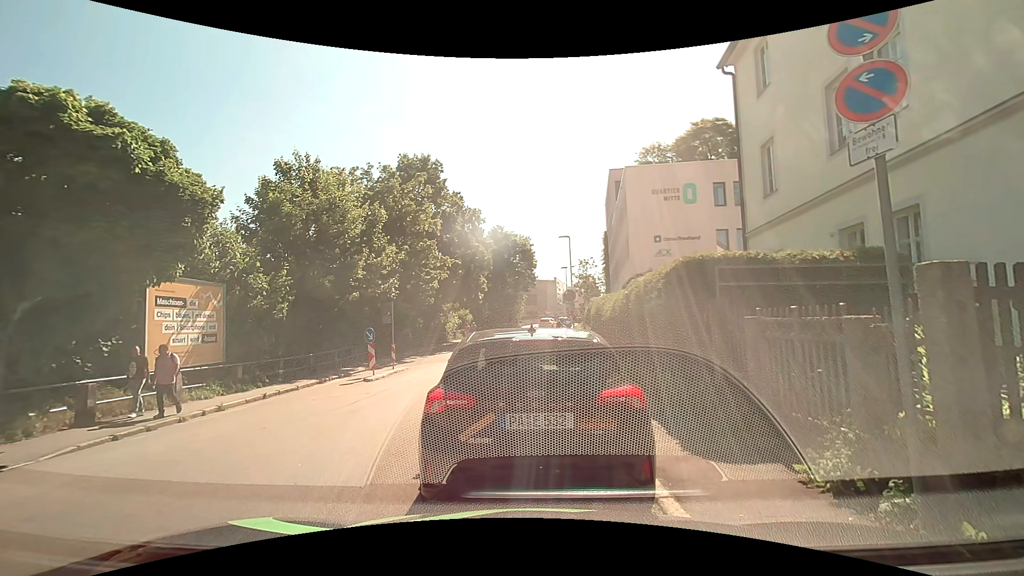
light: Day
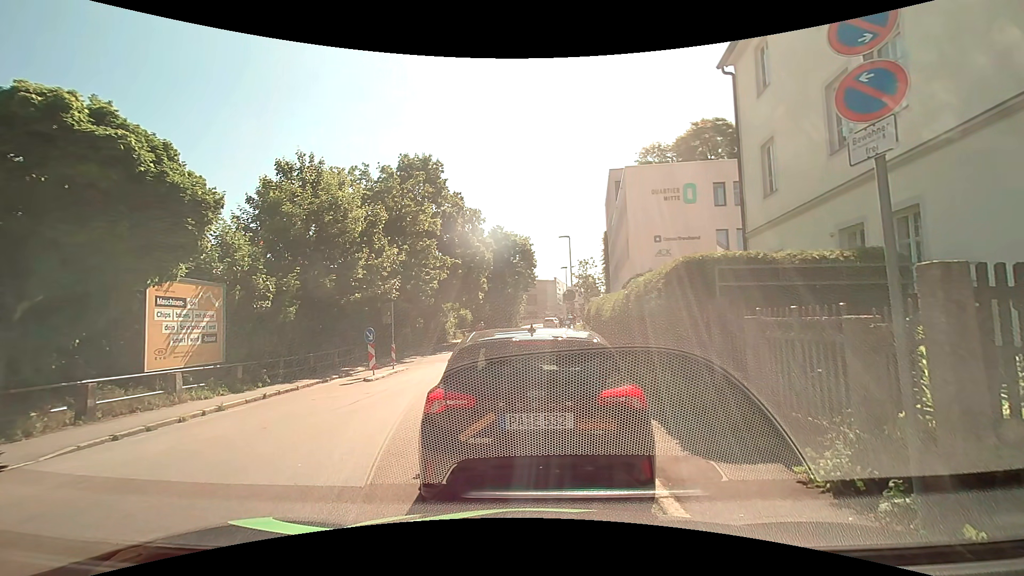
(0.0, 0.0) m; 0°
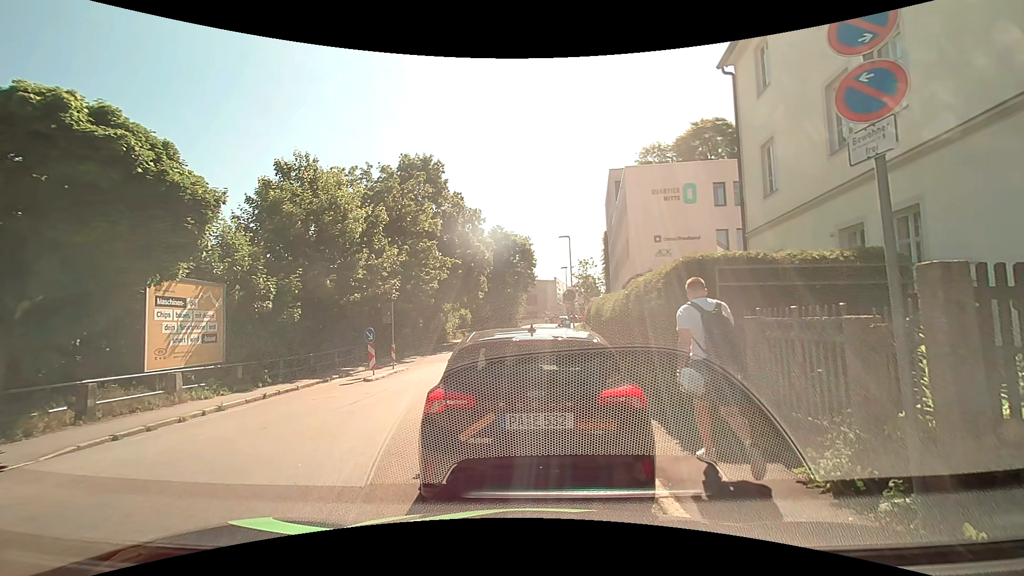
(0.0, 0.0) m; 0°
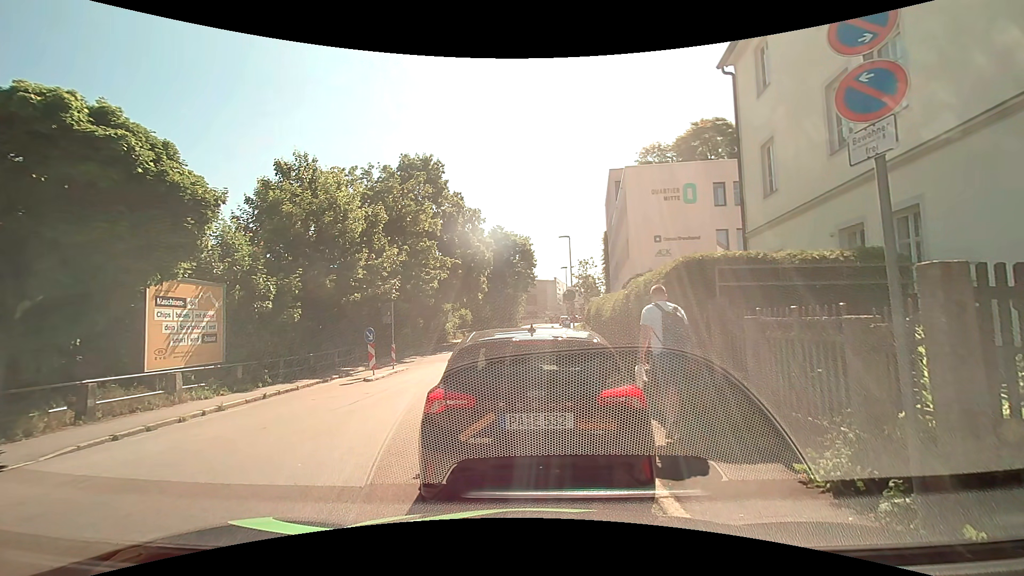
(0.0, 0.0) m; 0°
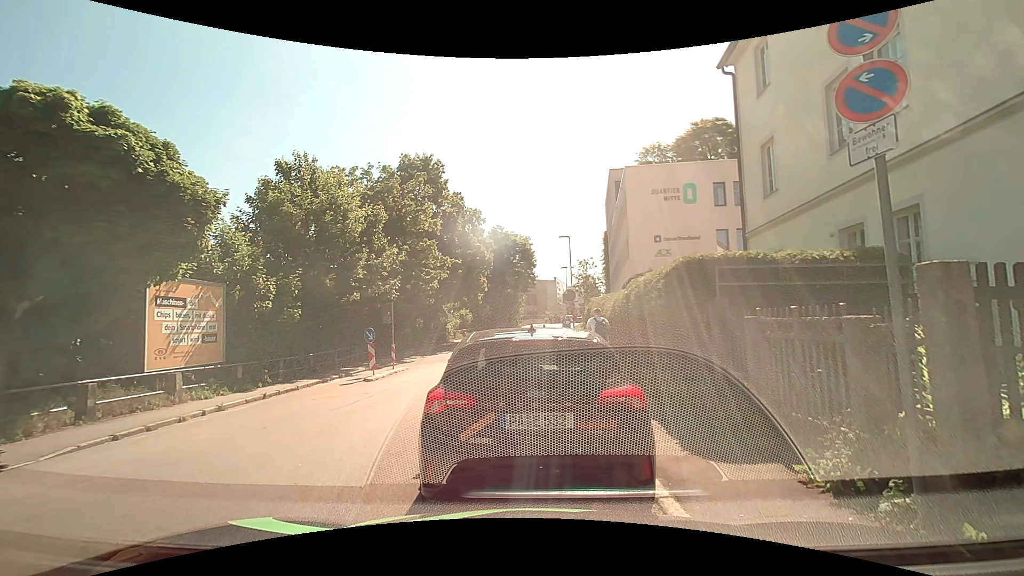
(0.0, 0.0) m; 0°
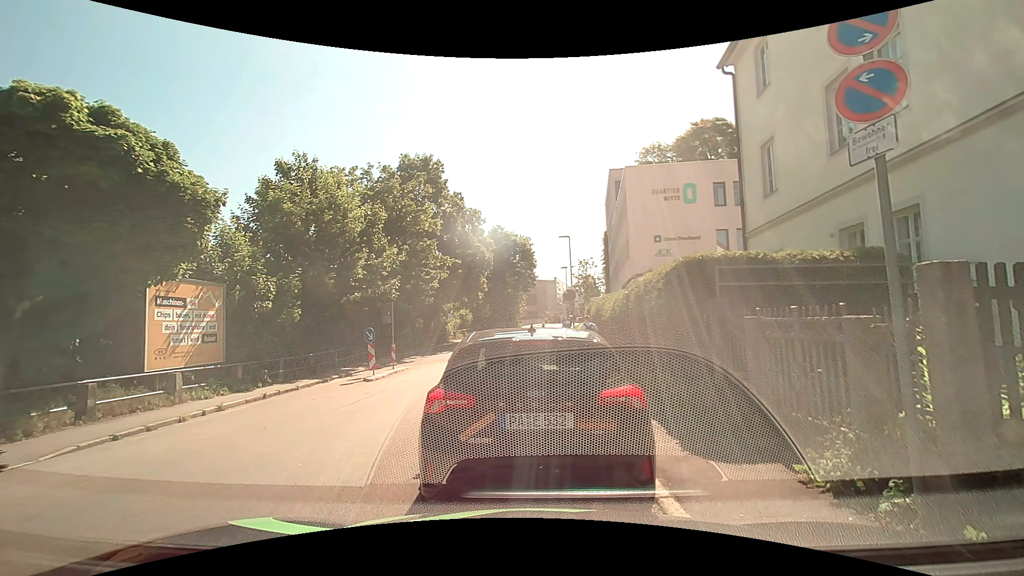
(0.0, 0.0) m; 0°
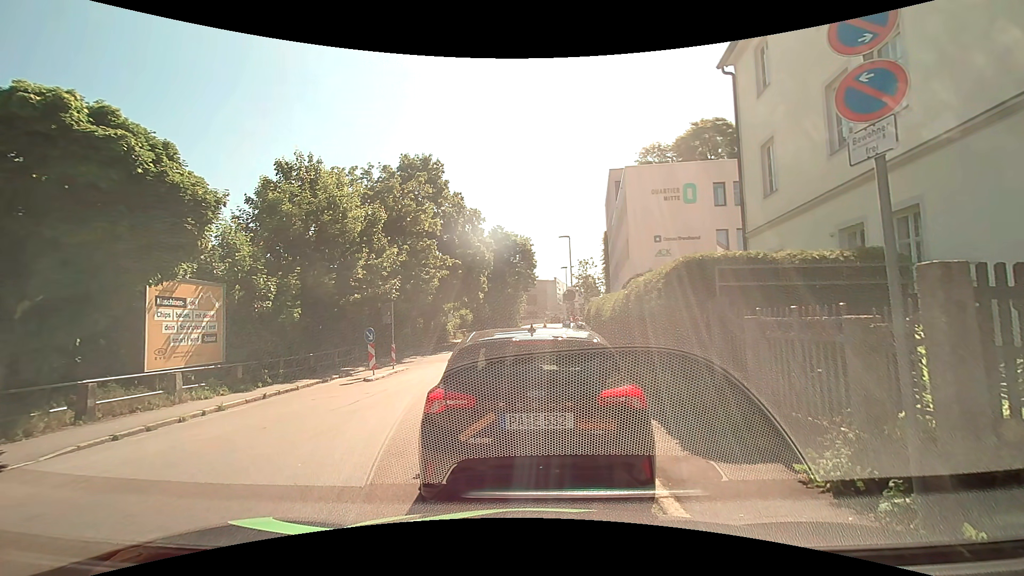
(0.0, 0.0) m; 0°
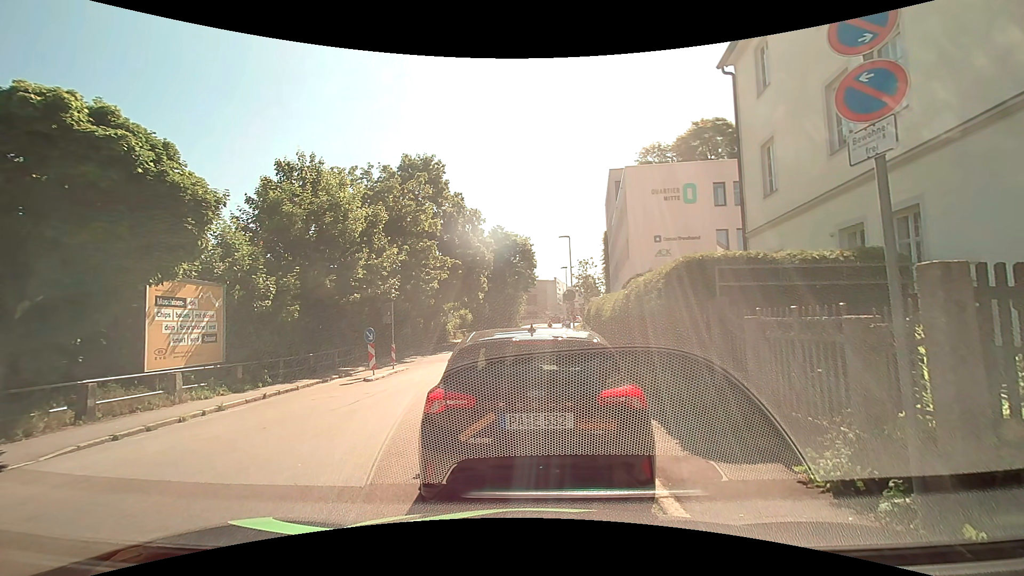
(0.0, 0.0) m; 0°
